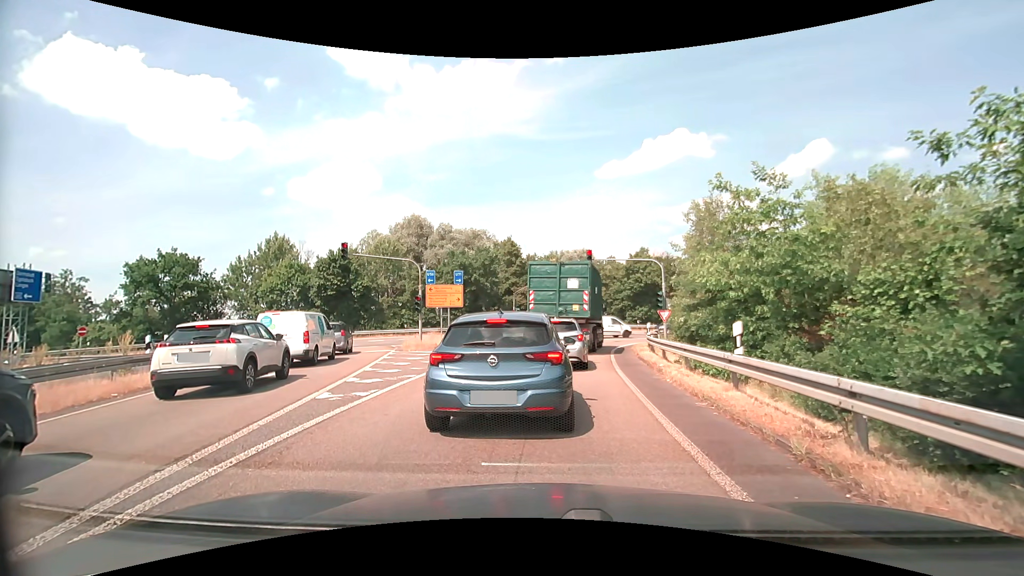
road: motorway_link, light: Day
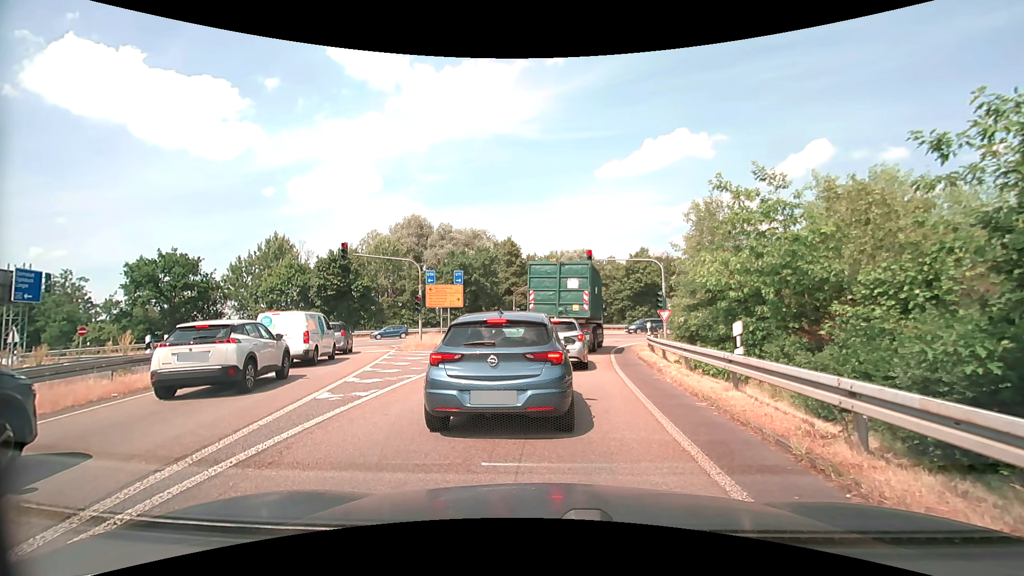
(0.0, 0.0) m; 0°
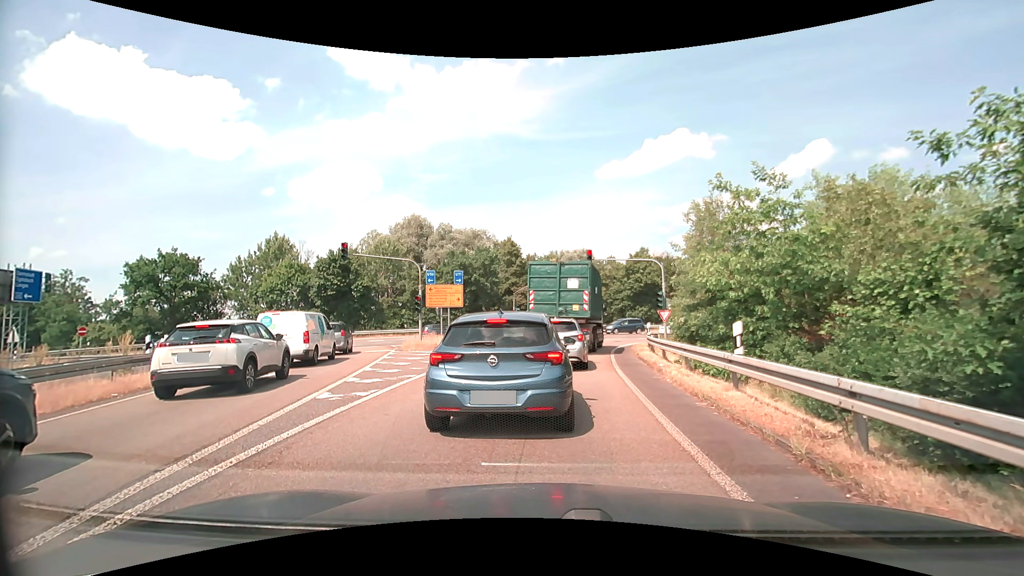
(0.0, 0.0) m; 0°
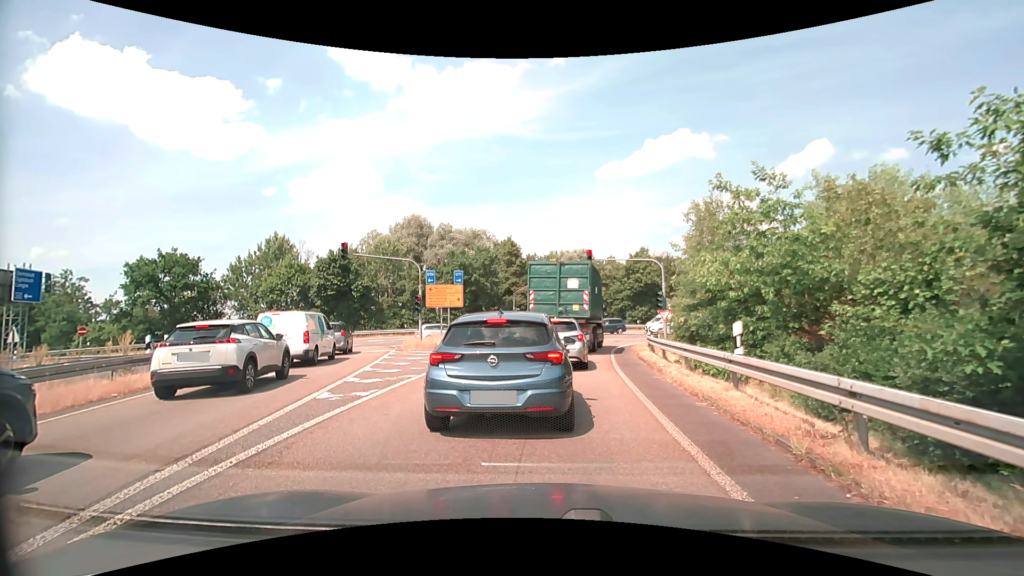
(0.0, 0.0) m; 0°
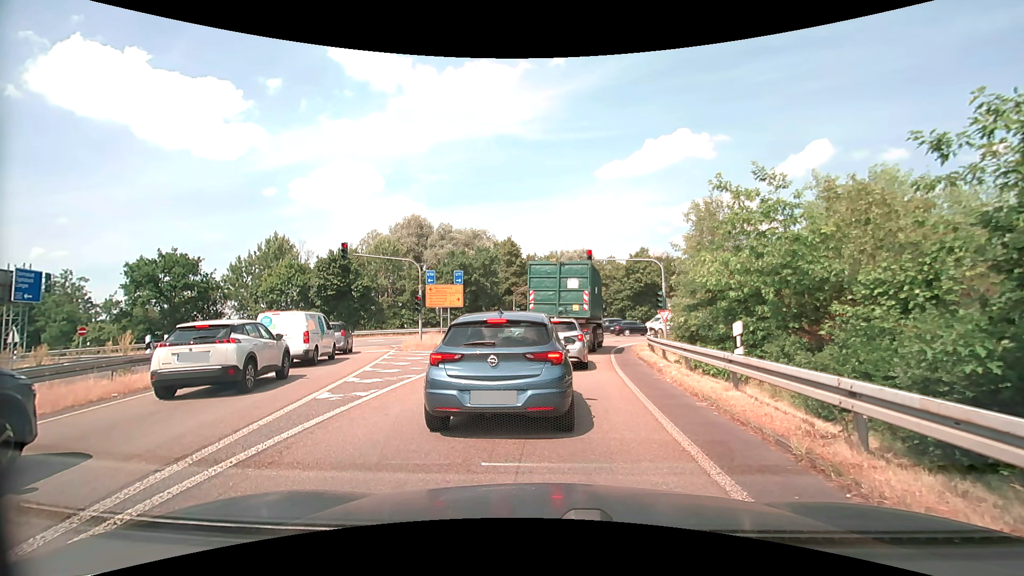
(0.0, 0.0) m; 0°
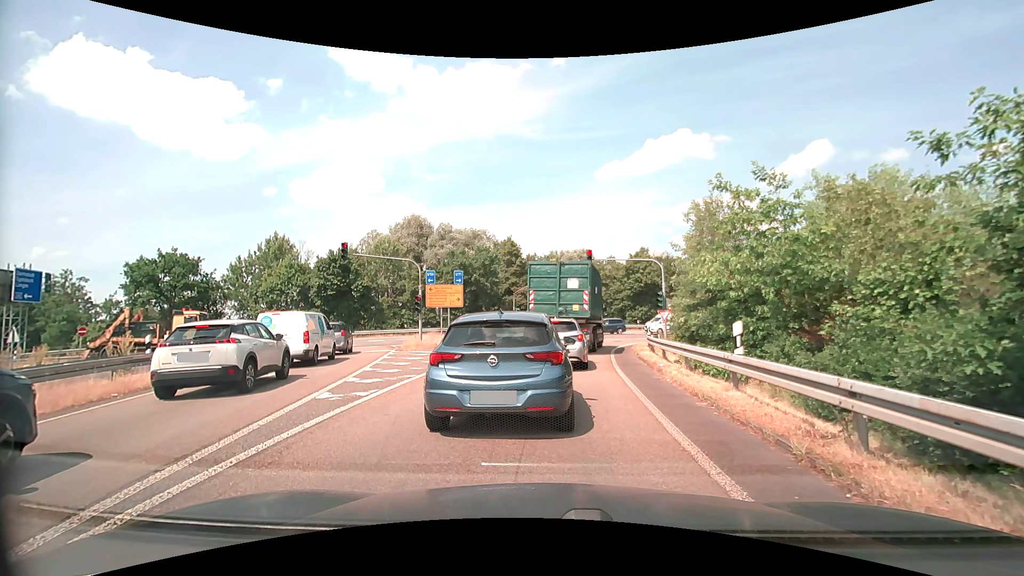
(0.0, 0.0) m; 0°
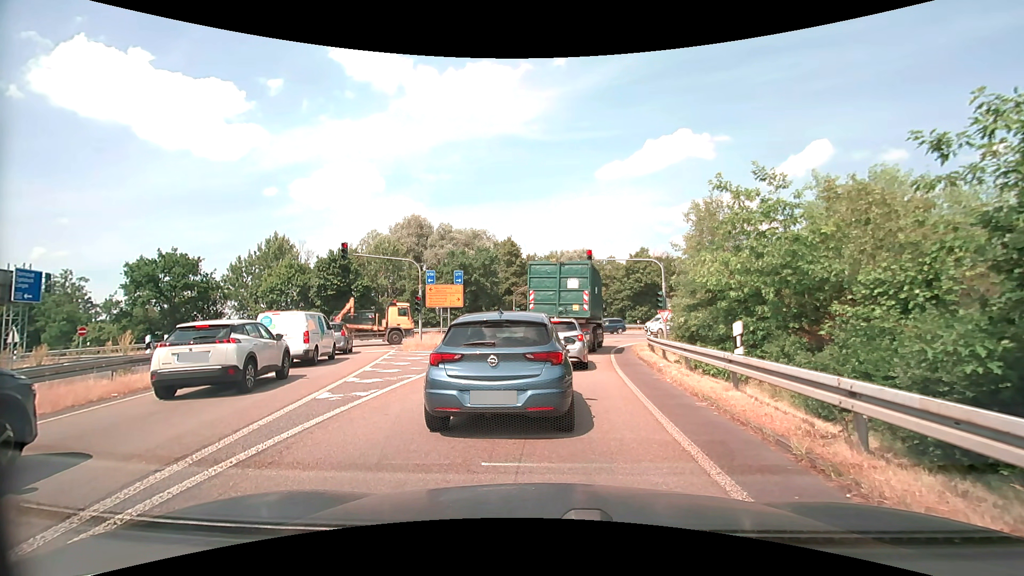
(0.0, 0.0) m; 0°
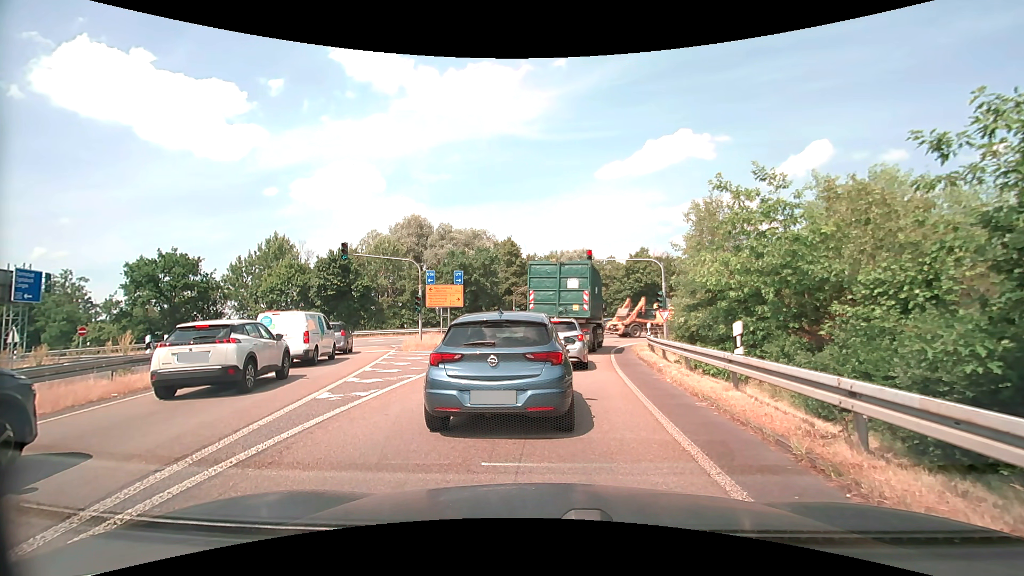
(0.0, 0.0) m; 0°
(0, +10) (+1, +20) (+3, +30) (+8, +39) (+14, +46) (+22, +52) (+32, +56) (+41, +59) (+50, +63) (+60, +66) m
